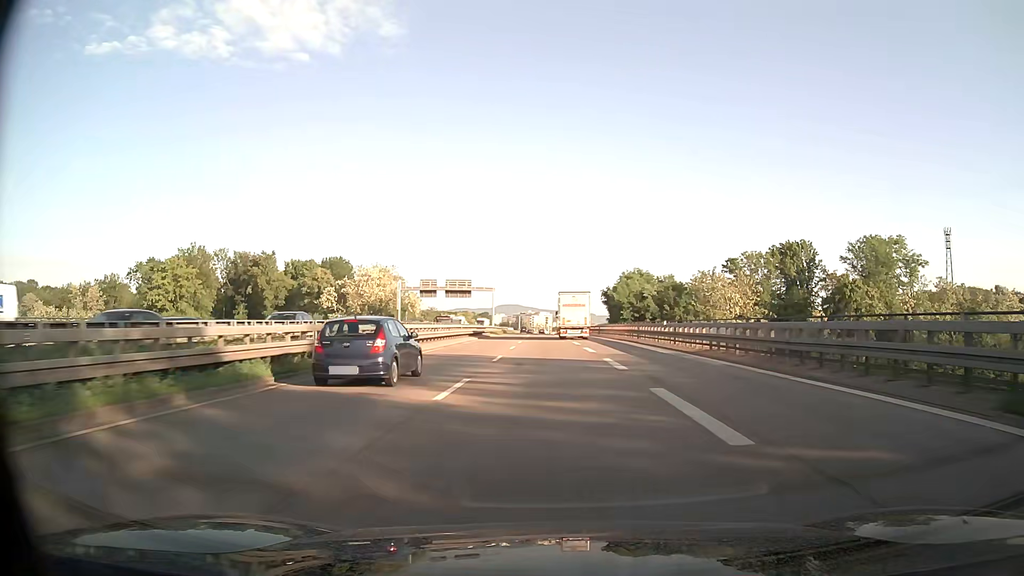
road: trunk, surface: asphalt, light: Day
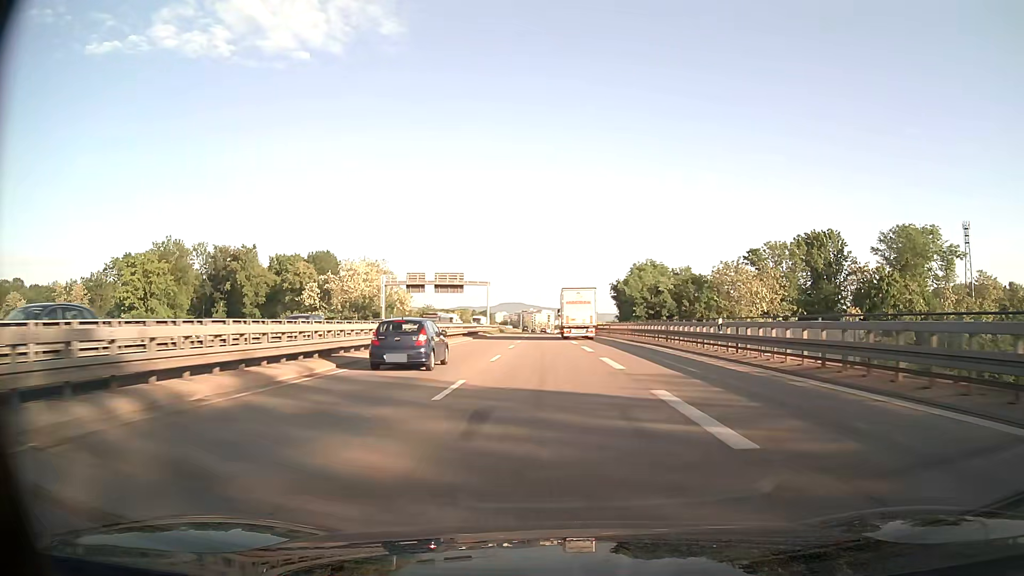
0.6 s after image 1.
(0.0, +12.2) m; 0°
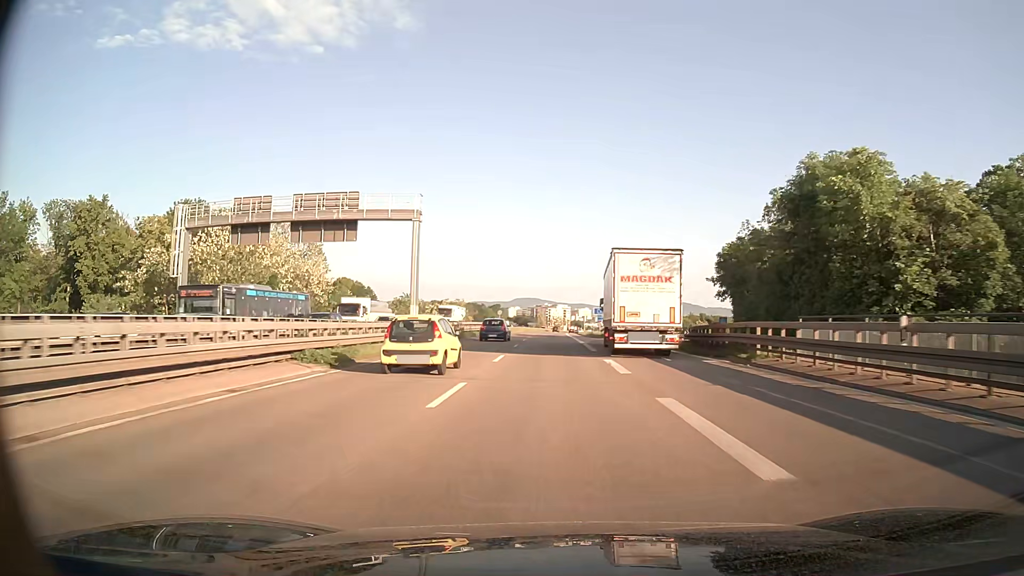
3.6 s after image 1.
(-0.7, +61.5) m; -1°
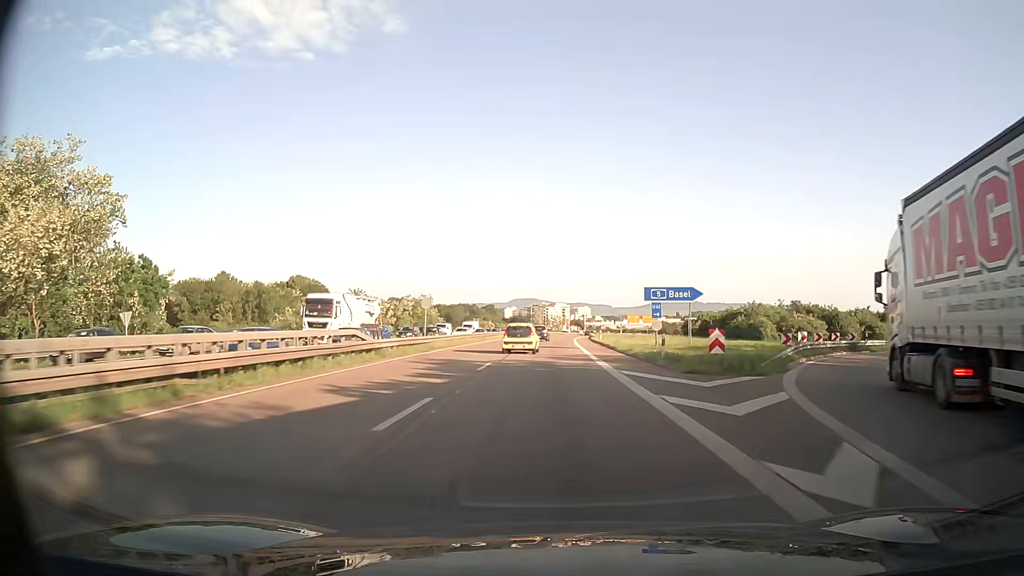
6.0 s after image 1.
(+0.1, +50.0) m; 0°
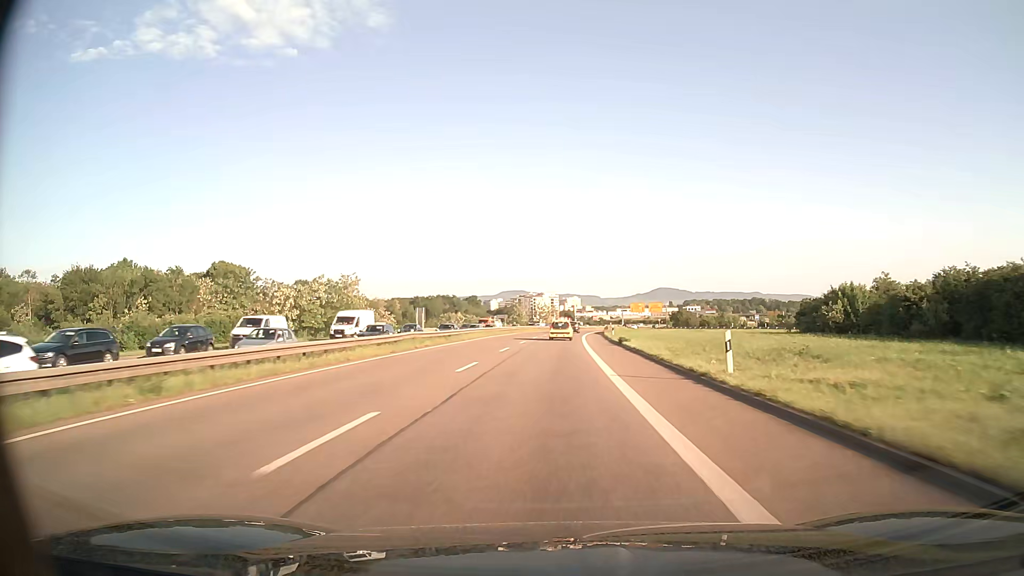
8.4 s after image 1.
(+0.2, +50.7) m; +1°
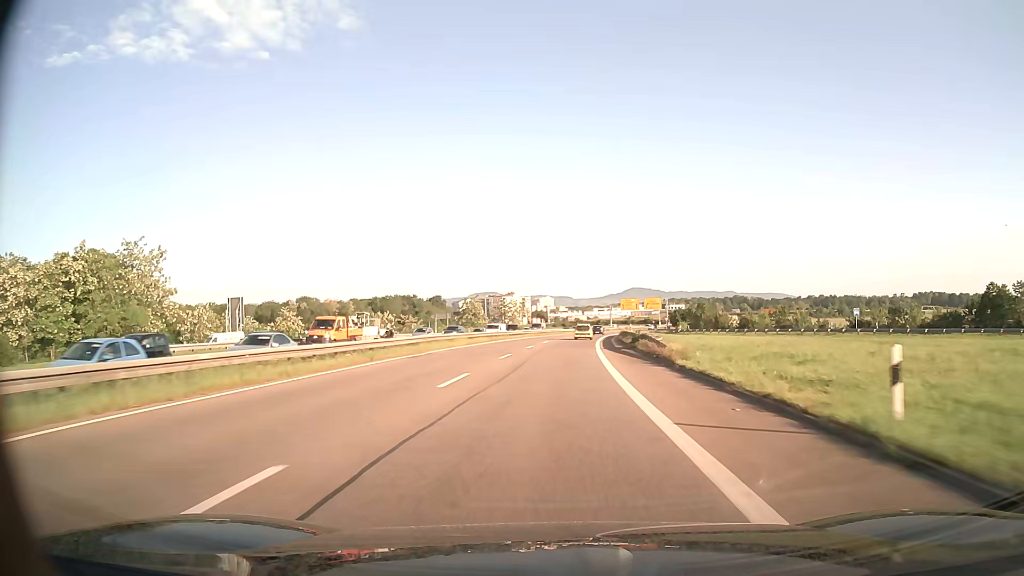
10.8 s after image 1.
(+0.8, +51.4) m; +2°
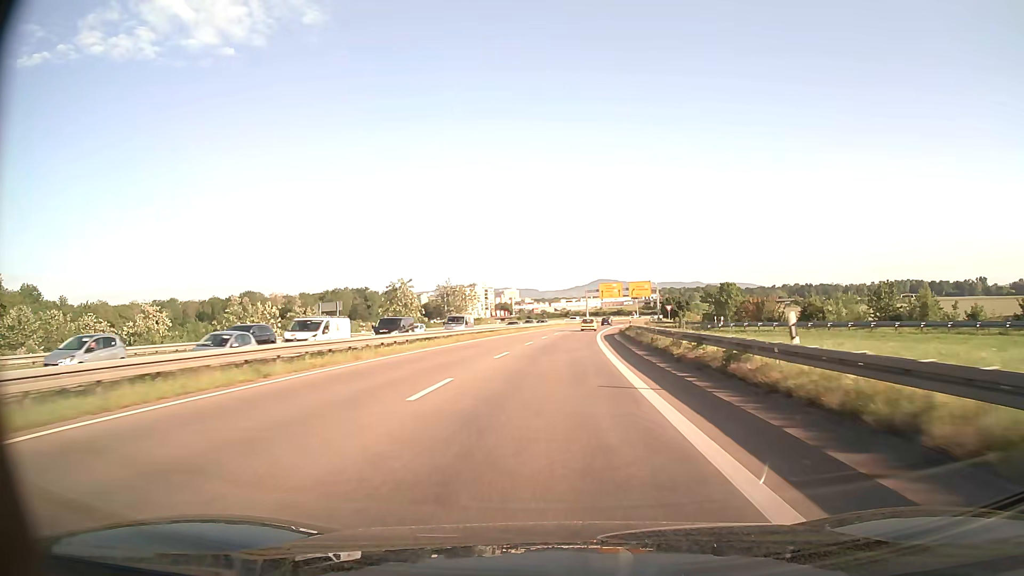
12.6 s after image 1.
(+0.9, +38.8) m; +3°
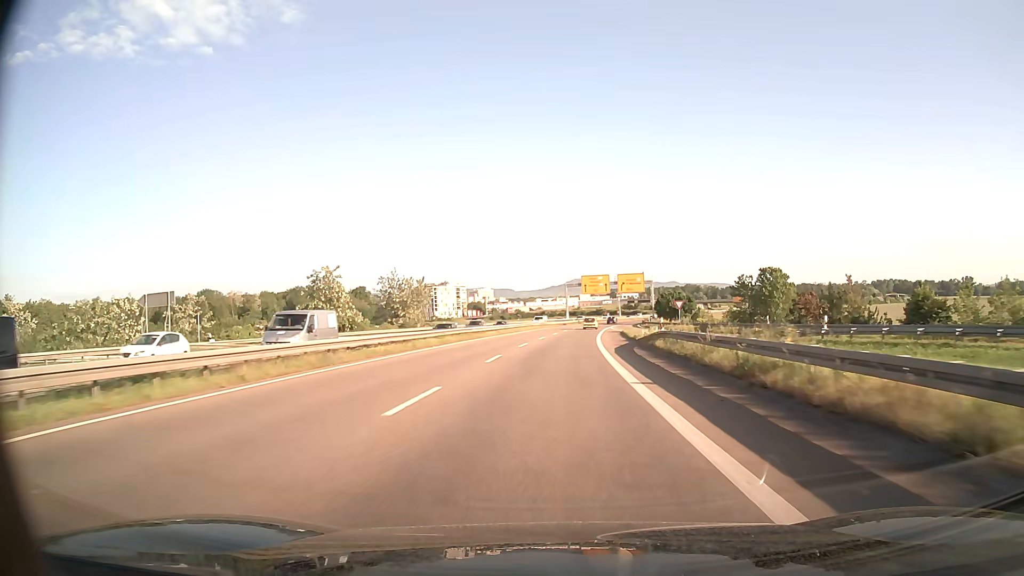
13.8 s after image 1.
(+0.4, +26.0) m; +2°
